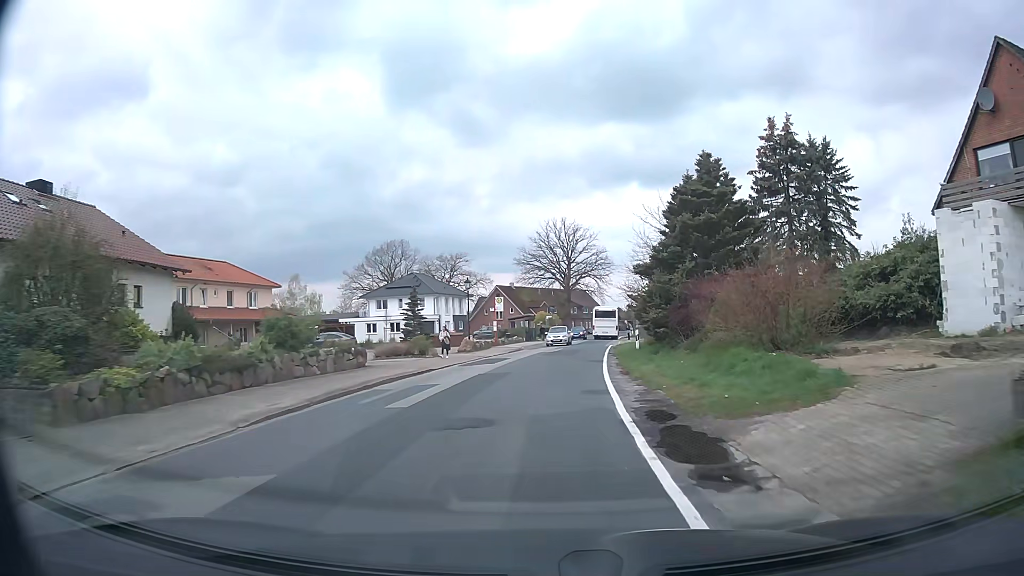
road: secondary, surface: asphalt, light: Day
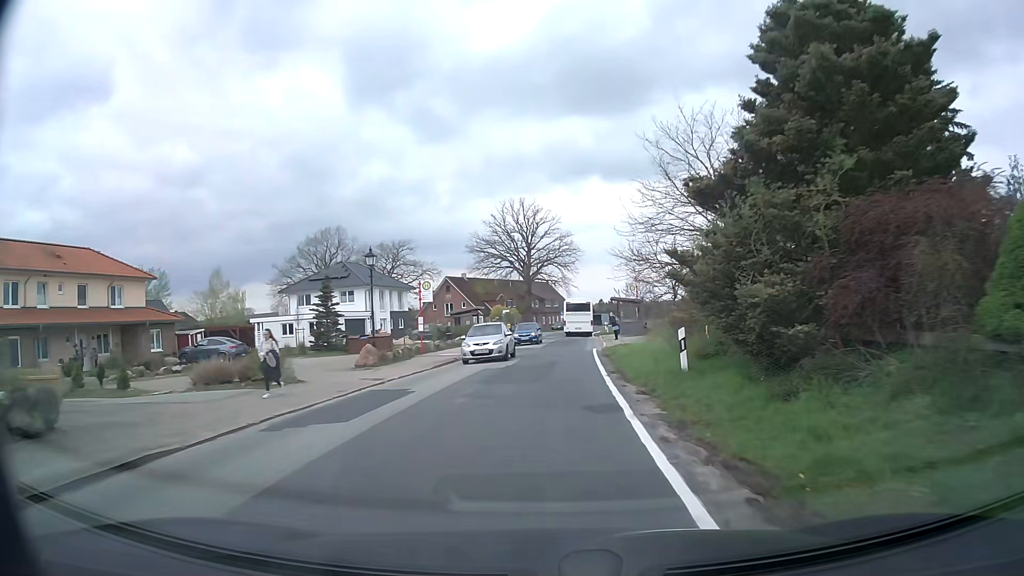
(+0.5, +15.5) m; +3°
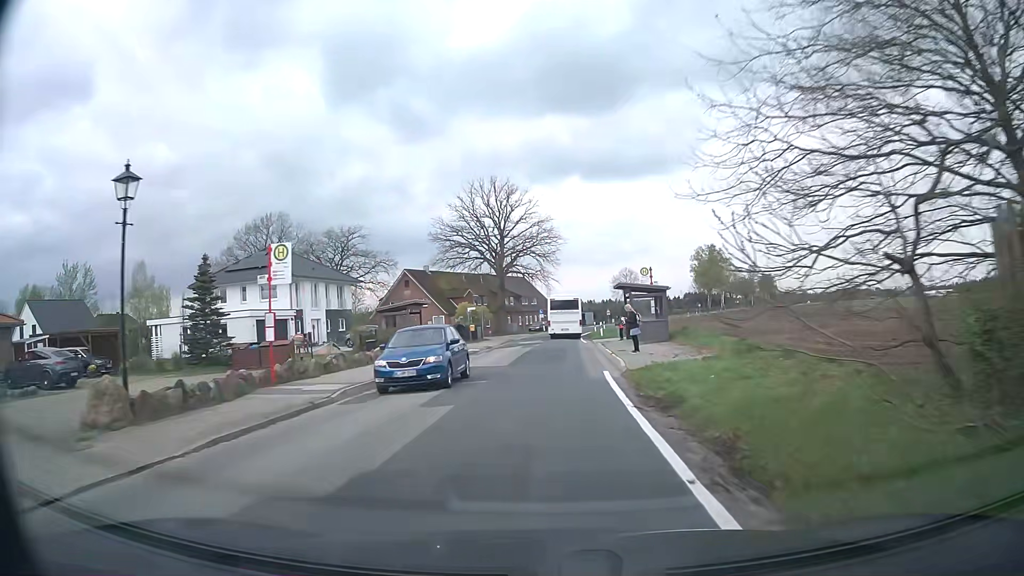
(+0.3, +15.5) m; +2°
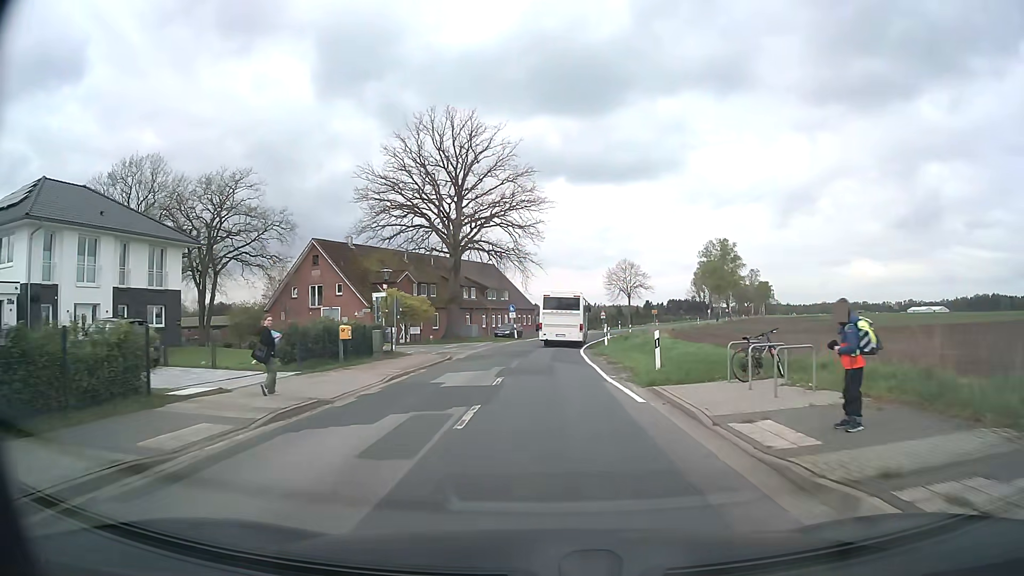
(+0.4, +29.4) m; +2°
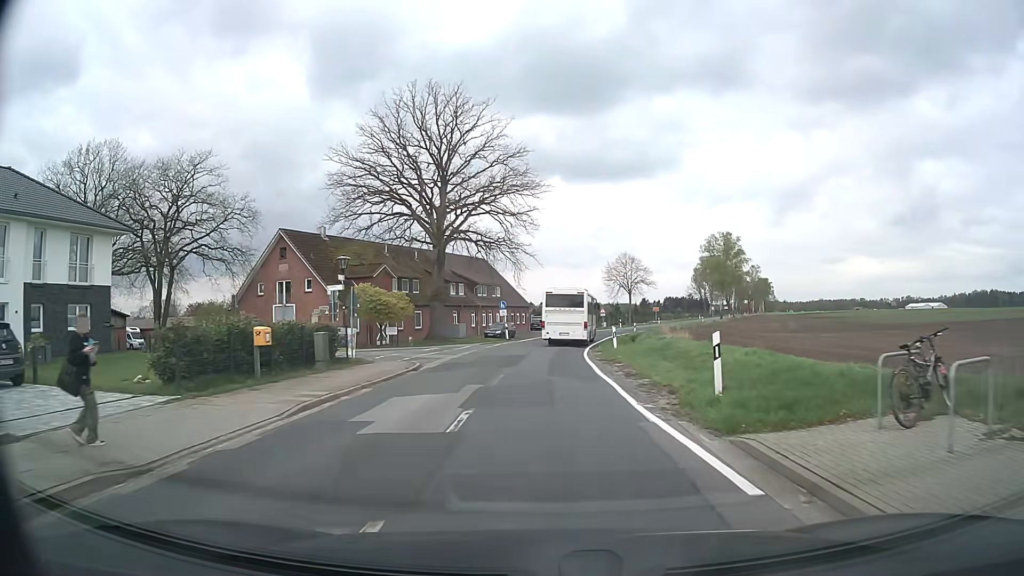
(0.0, +6.6) m; +1°
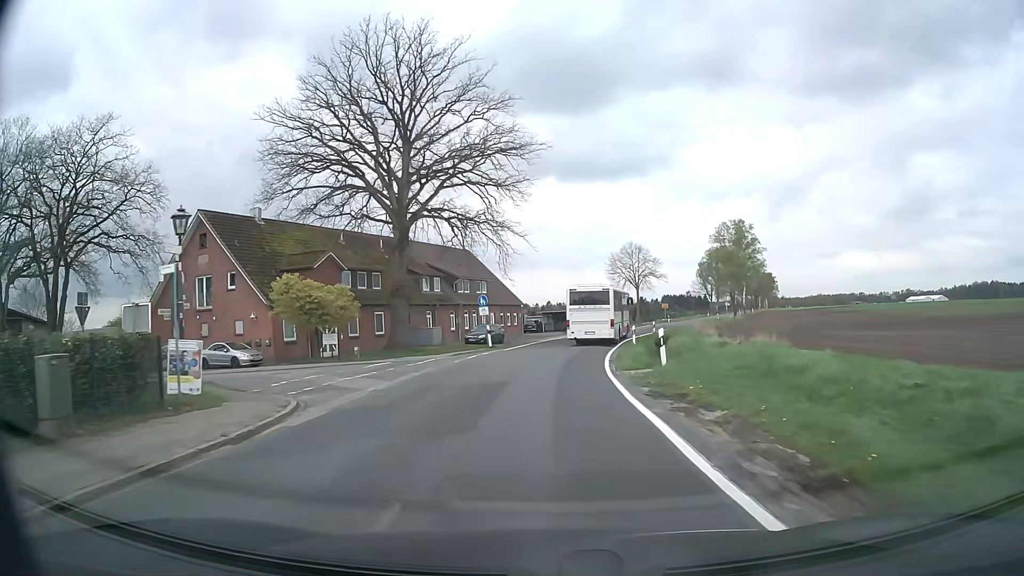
(0.0, +12.7) m; +1°
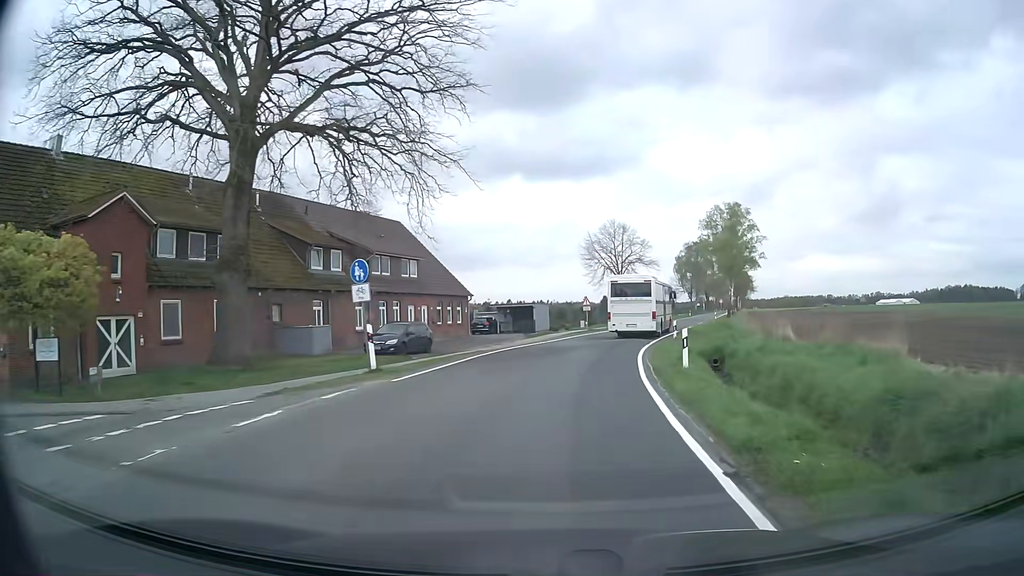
(+0.2, +19.3) m; +3°
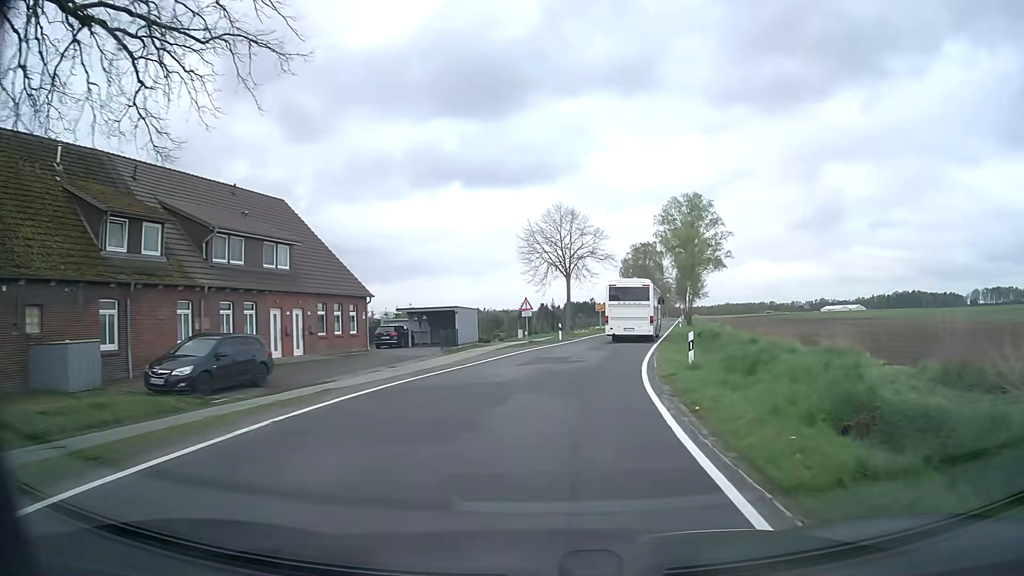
(+0.5, +13.8) m; +4°
(0, +10) (+2, +20) (+3, +30) (+6, +40) (+8, +49) (+10, +59) (+13, +69) (+15, +78) (+17, +88) (+19, +98) m
